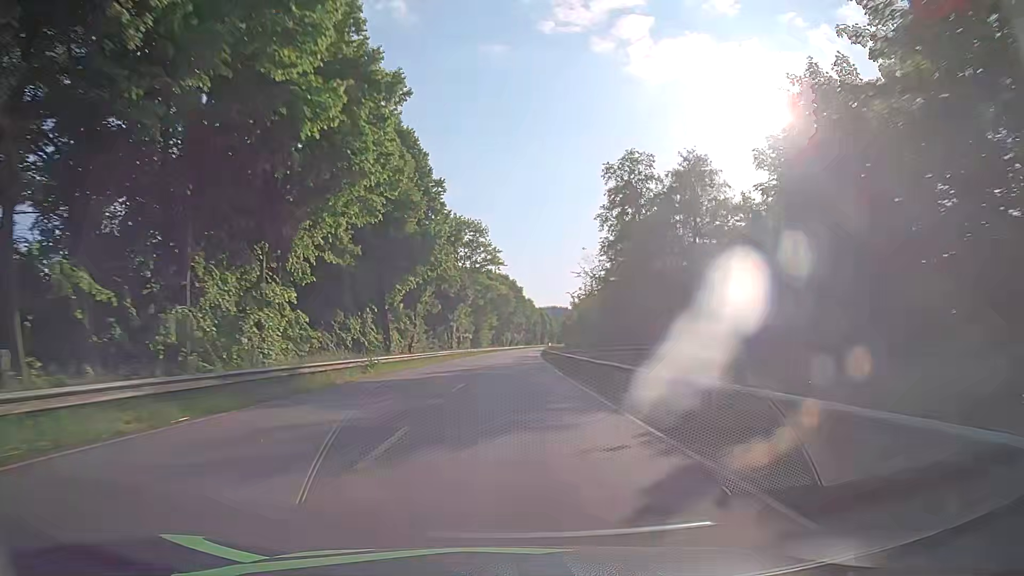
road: primary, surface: asphalt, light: Day
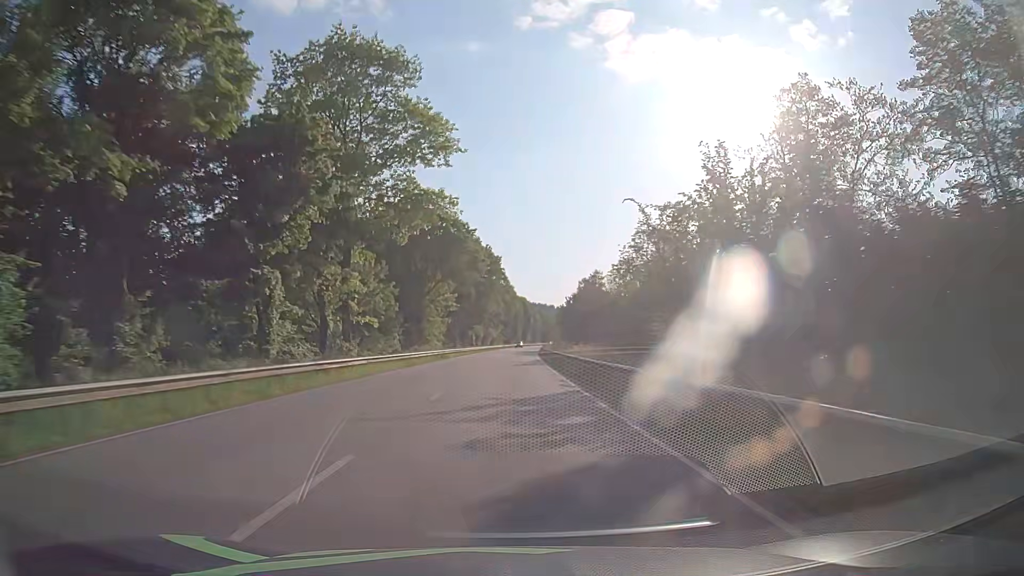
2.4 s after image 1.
(+1.5, +63.4) m; +2°
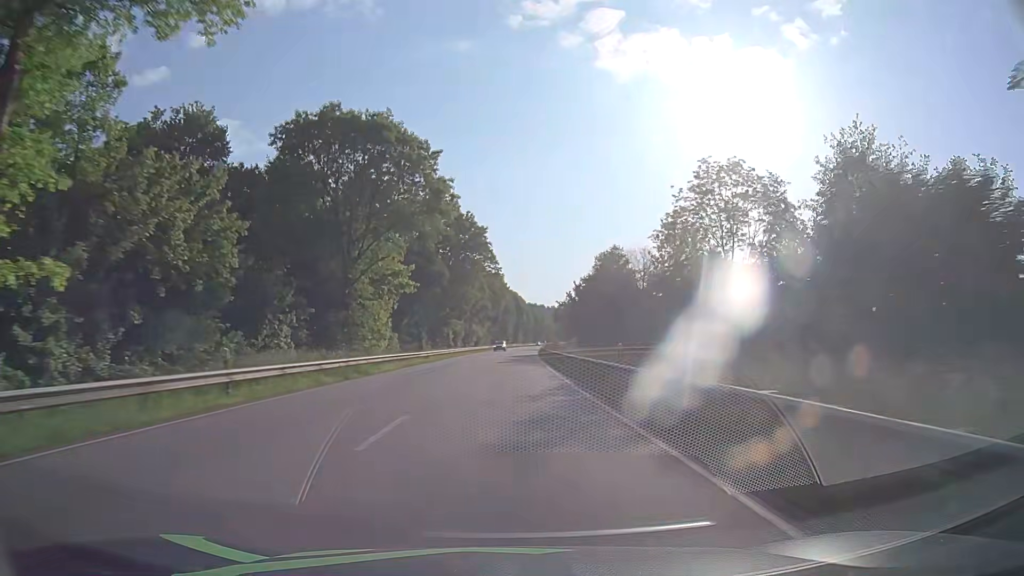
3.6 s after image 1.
(+0.2, +31.7) m; +1°
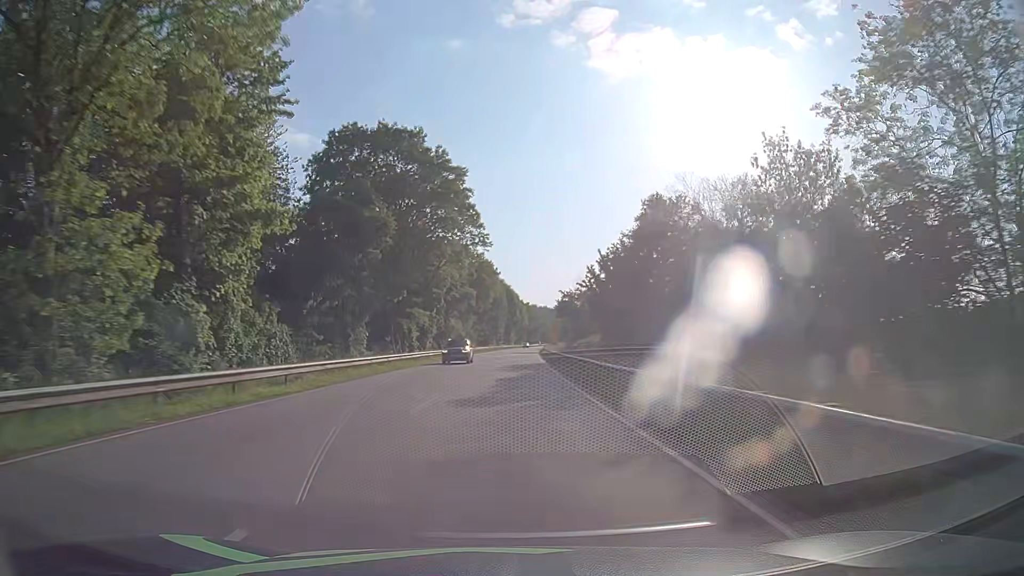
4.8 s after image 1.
(+0.2, +31.7) m; +1°
(0, +10) (0, +20) (0, +30) (0, +40) (+1, +50) (+1, +60) (+1, +70) (+1, +80) (+2, +90) (+2, +100) m
